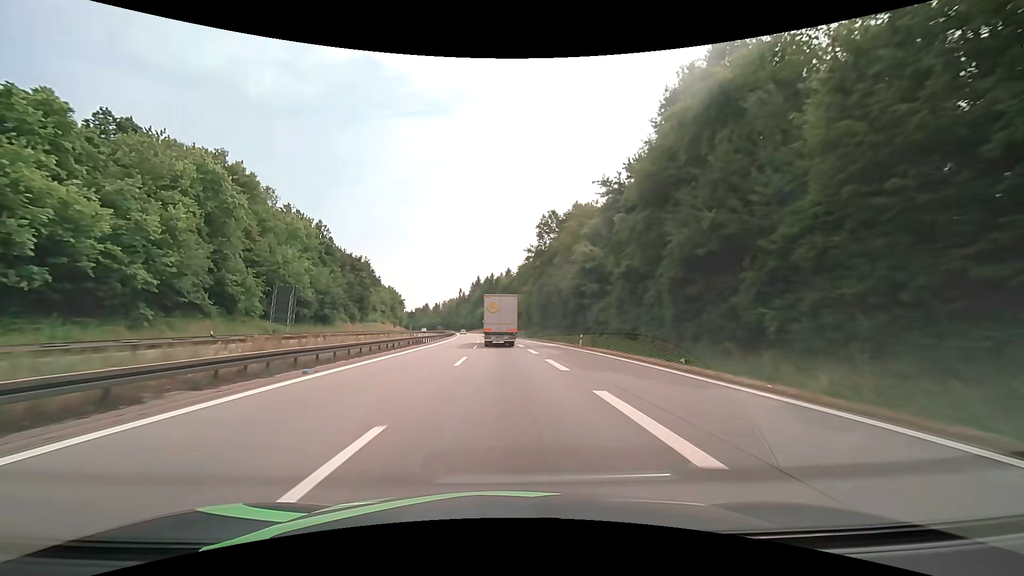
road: motorway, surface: asphalt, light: Day
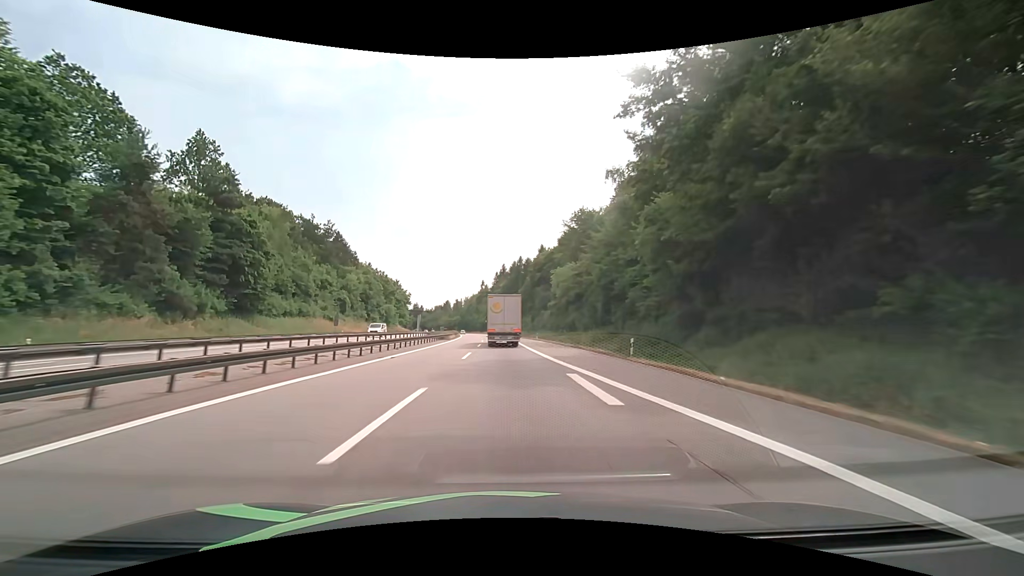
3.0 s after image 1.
(-1.8, +67.1) m; -3°
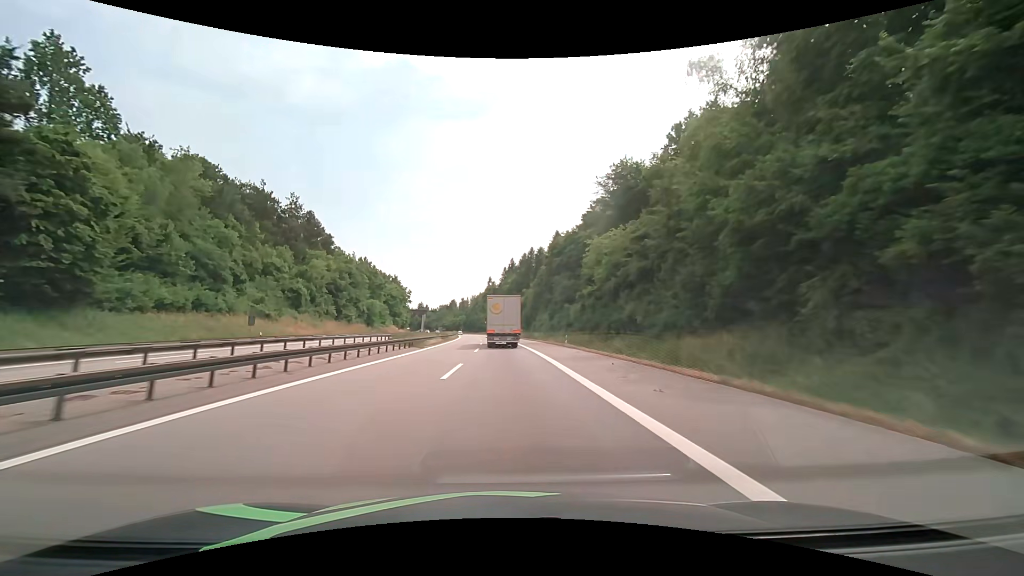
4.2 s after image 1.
(-0.3, +26.9) m; -1°
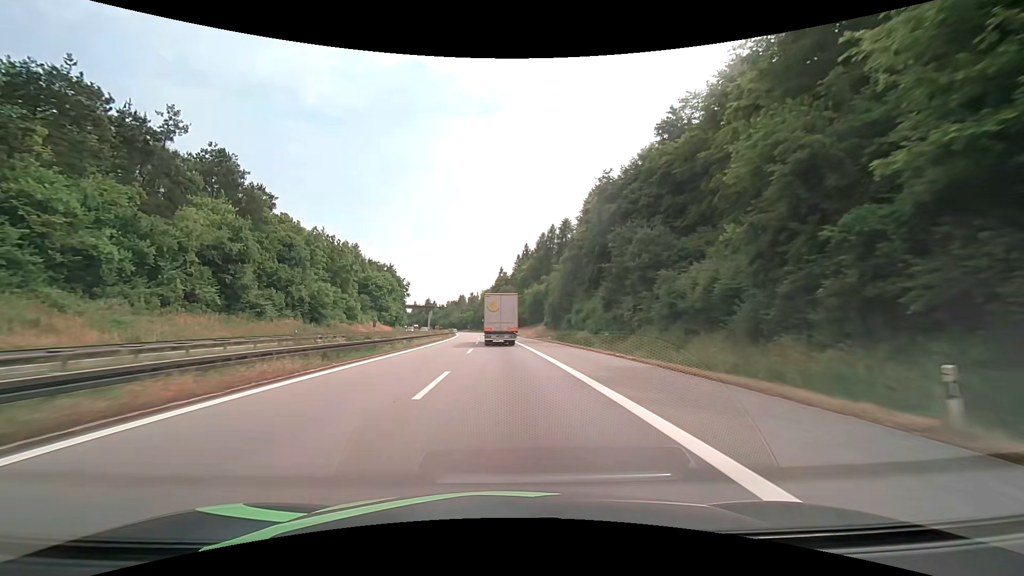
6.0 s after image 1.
(-0.4, +40.5) m; -1°
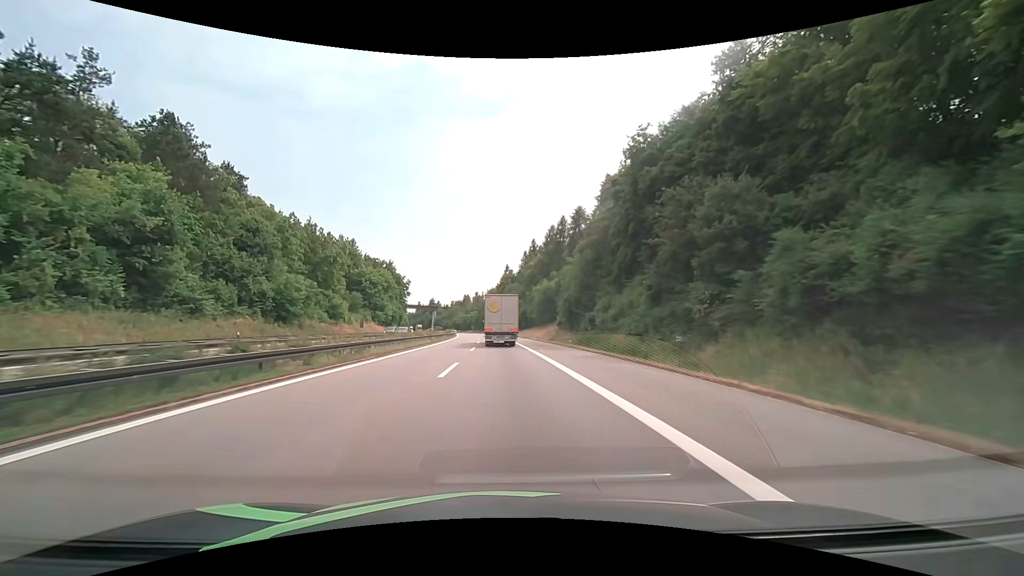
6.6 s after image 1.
(-0.1, +13.5) m; -1°
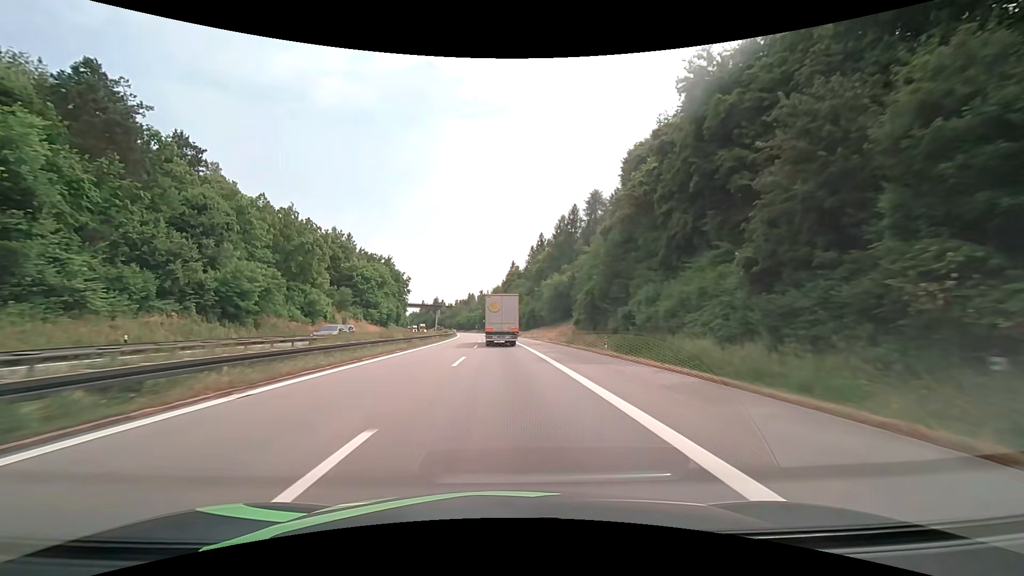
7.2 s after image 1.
(-0.1, +13.6) m; -1°
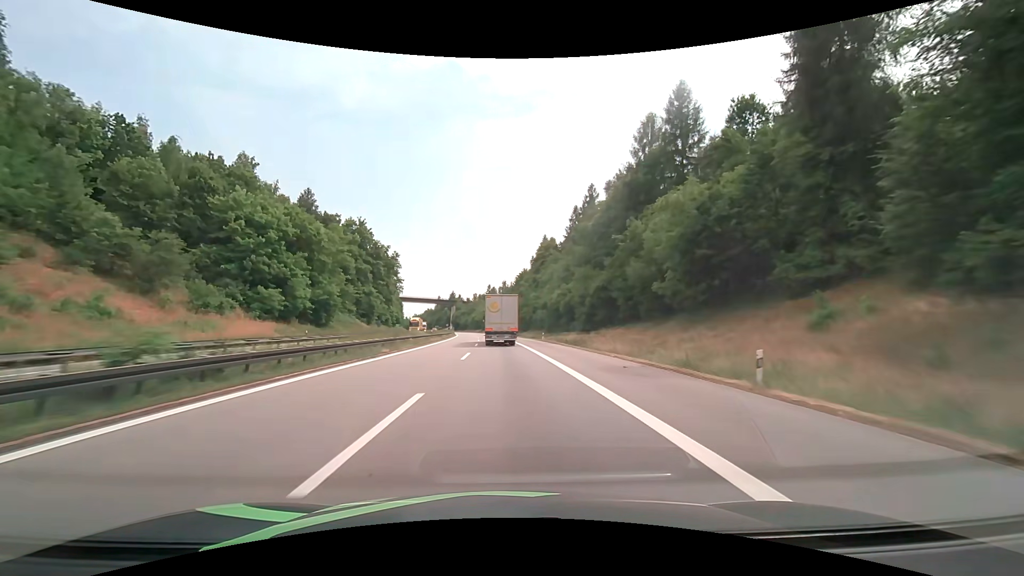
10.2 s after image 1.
(-1.8, +68.0) m; -3°
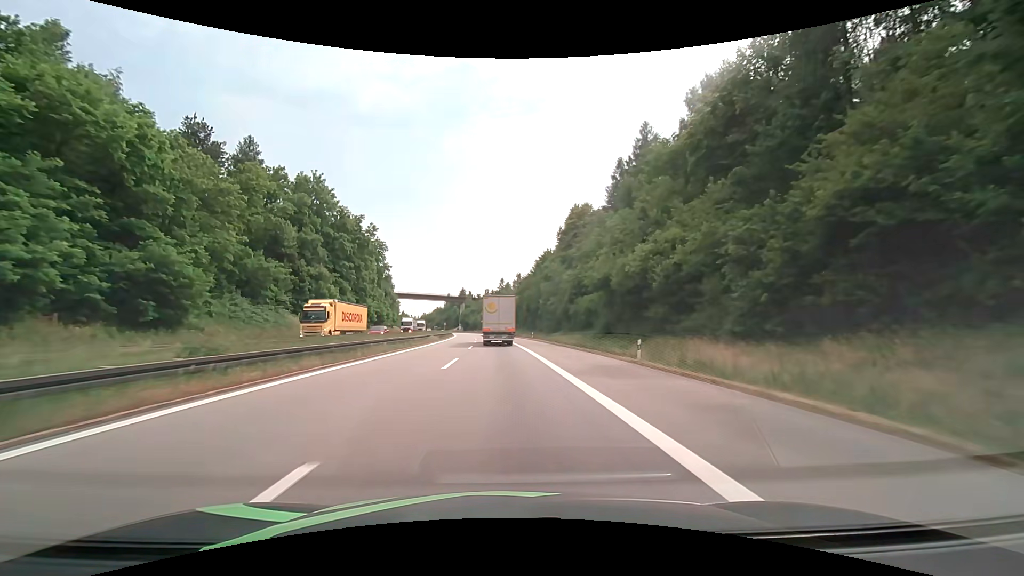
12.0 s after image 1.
(-0.7, +41.0) m; -2°
(0, +10) (0, +20) (0, +30) (-1, +40) (-1, +50) (-2, +60) (-2, +70) (-3, +80) (-3, +90) (-4, +100) m
